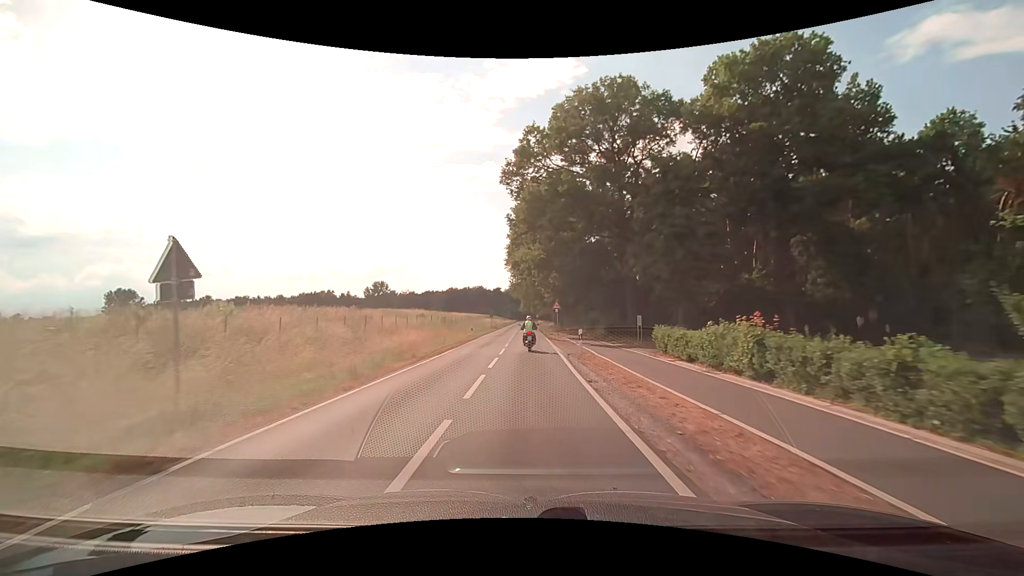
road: secondary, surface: asphalt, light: Day
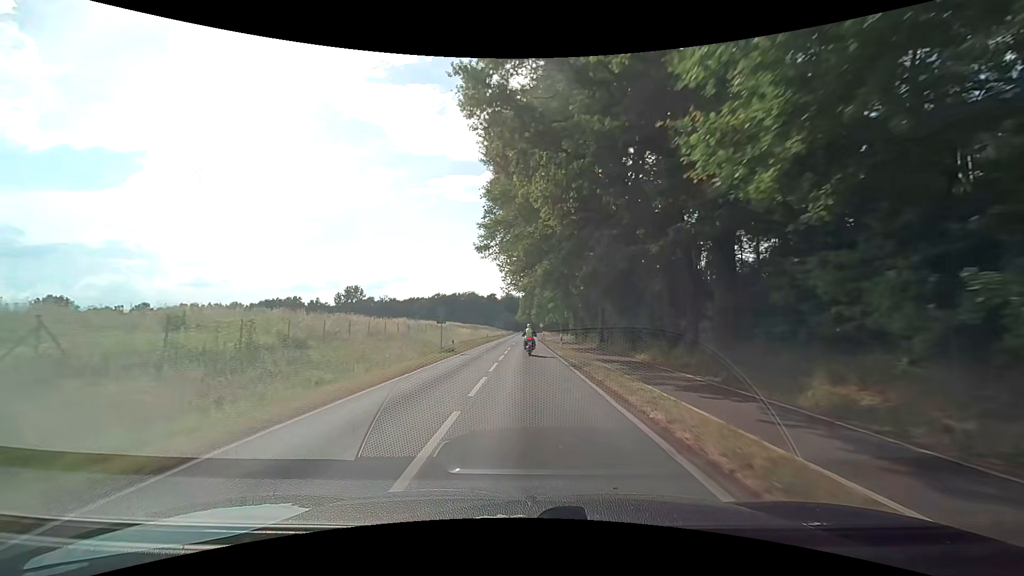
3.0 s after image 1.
(+0.1, +47.3) m; 0°
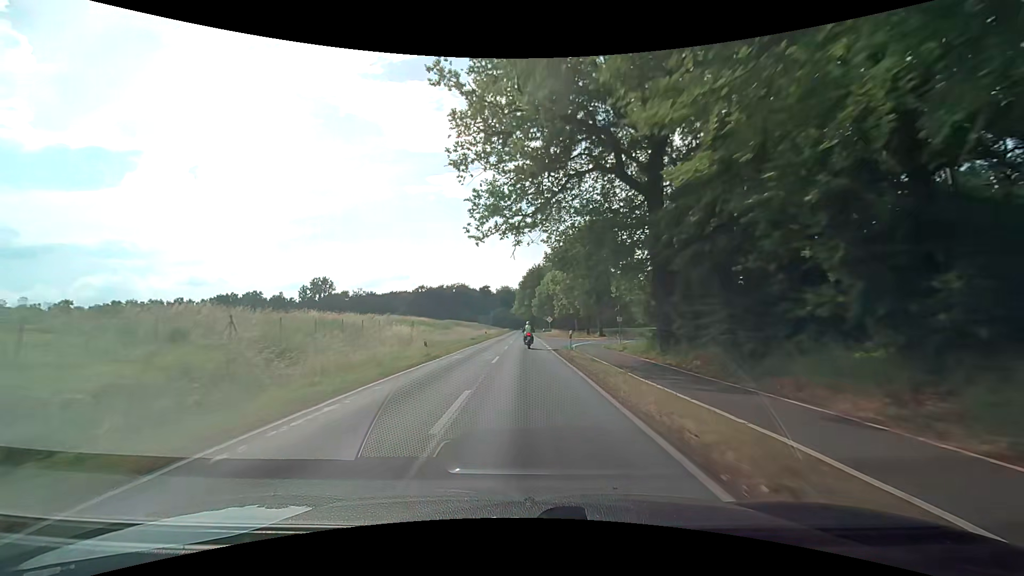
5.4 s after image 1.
(+0.2, +40.6) m; 0°
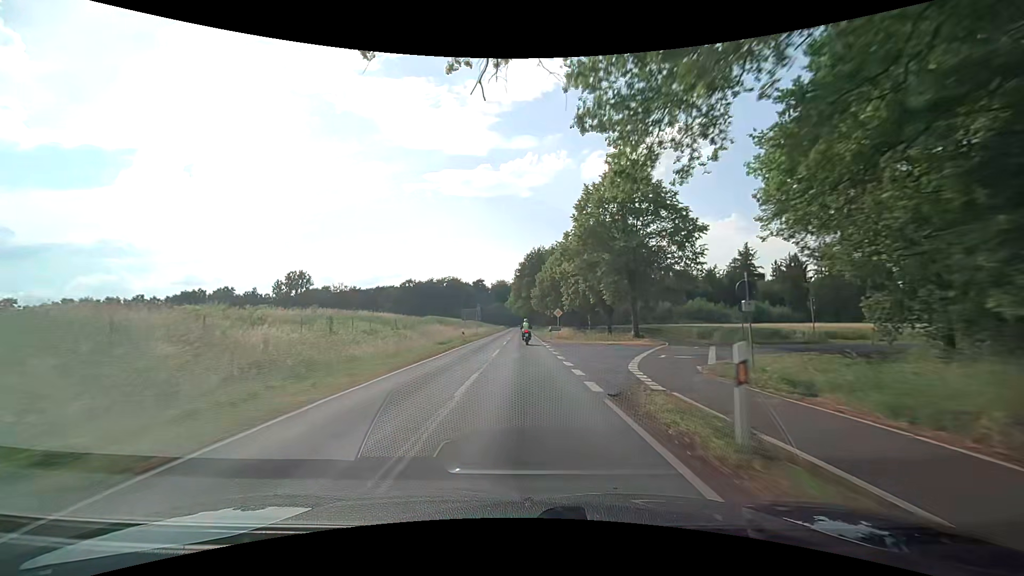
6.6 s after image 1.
(+0.1, +21.0) m; 0°
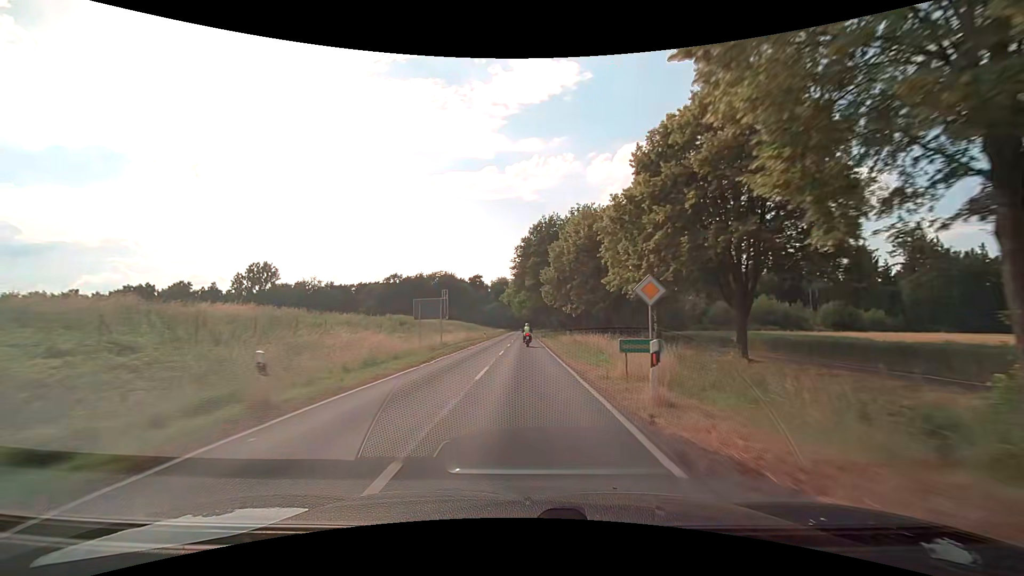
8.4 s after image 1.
(+0.2, +32.4) m; 0°
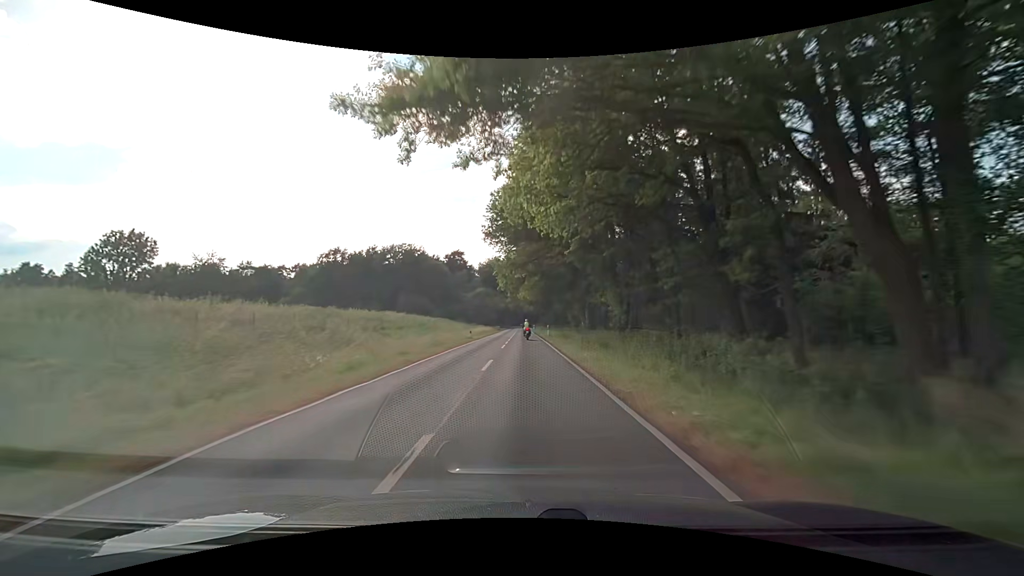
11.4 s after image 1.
(-0.1, +59.3) m; +1°
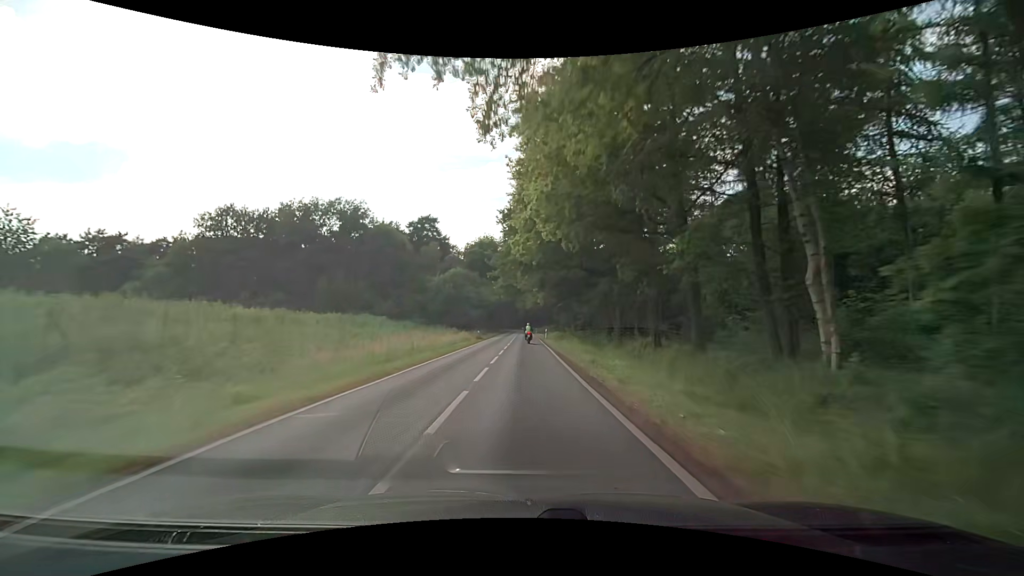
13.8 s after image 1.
(-0.3, +50.6) m; -1°
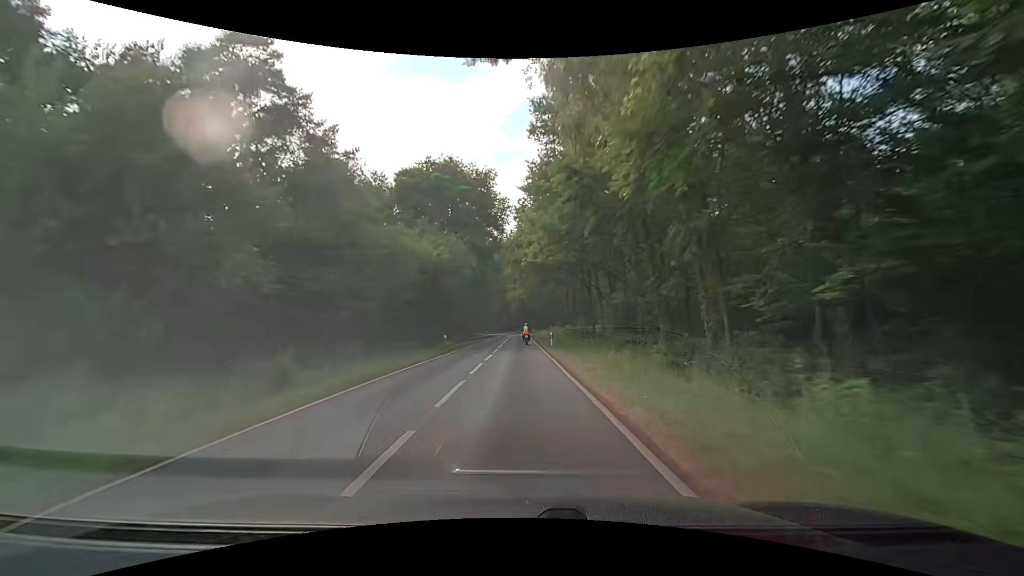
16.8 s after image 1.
(+0.4, +63.7) m; +1°
(0, +10) (0, +20) (0, +30) (0, +40) (0, +50) (0, +60) (0, +70) (0, +80) (-1, +90) (-1, +100) m
